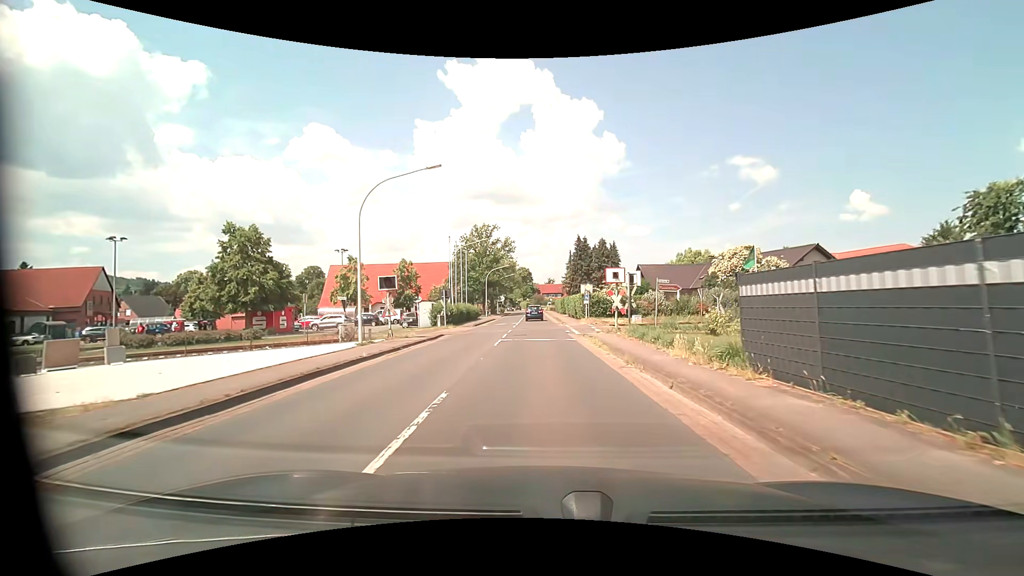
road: primary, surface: asphalt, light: Day
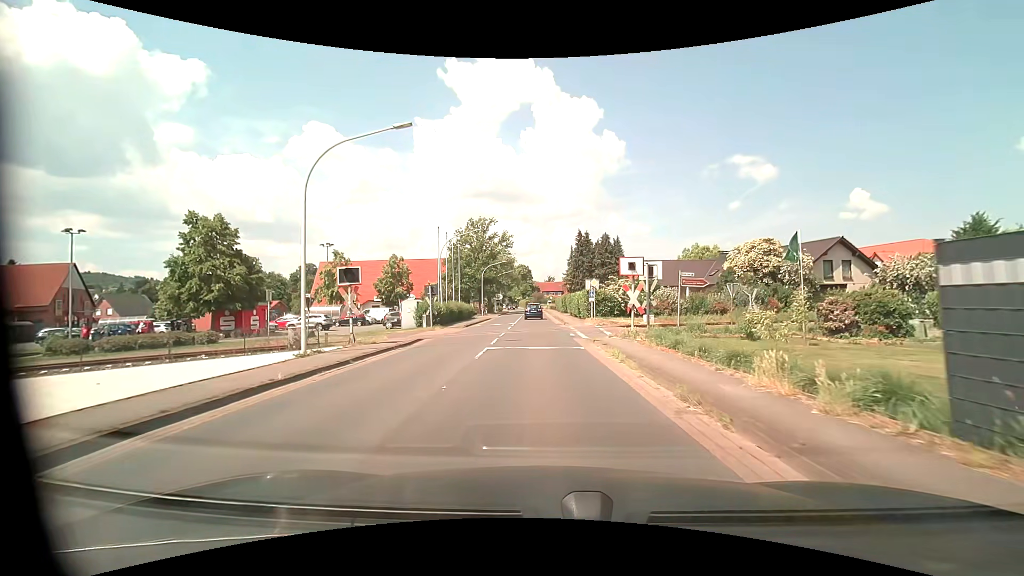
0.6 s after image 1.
(0.0, +4.7) m; 0°
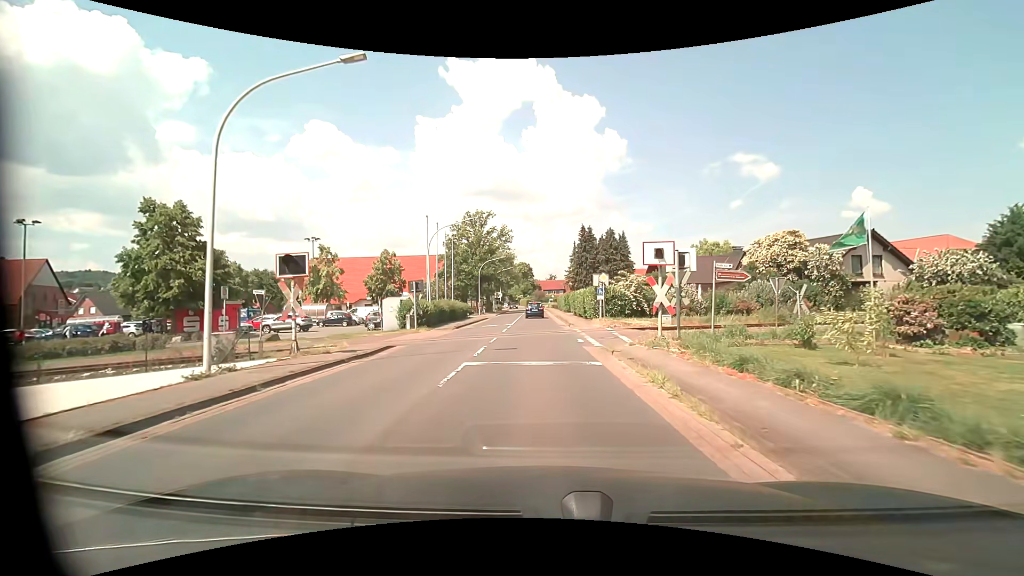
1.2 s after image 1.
(0.0, +4.5) m; 0°
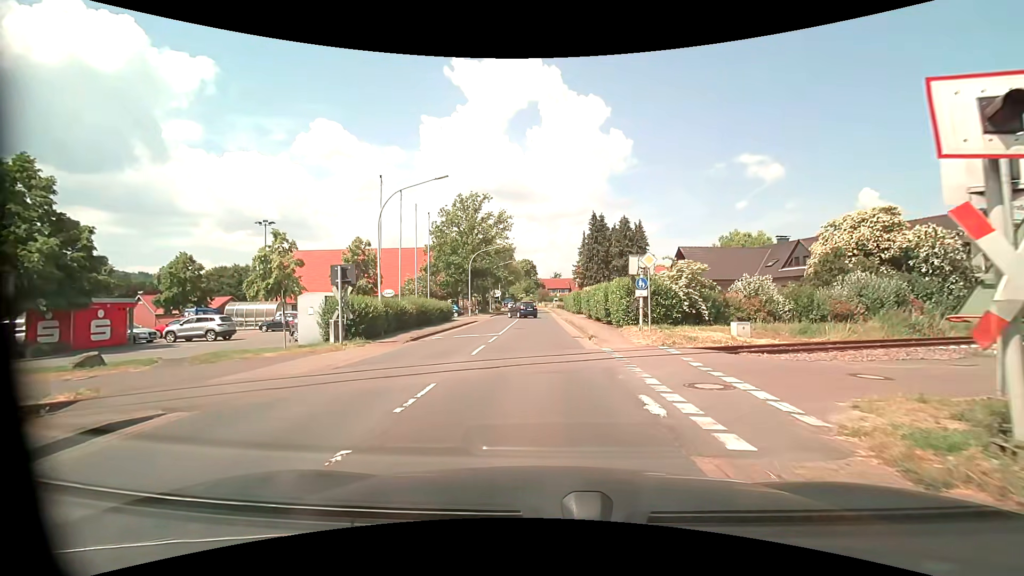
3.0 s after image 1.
(-0.1, +11.3) m; -1°
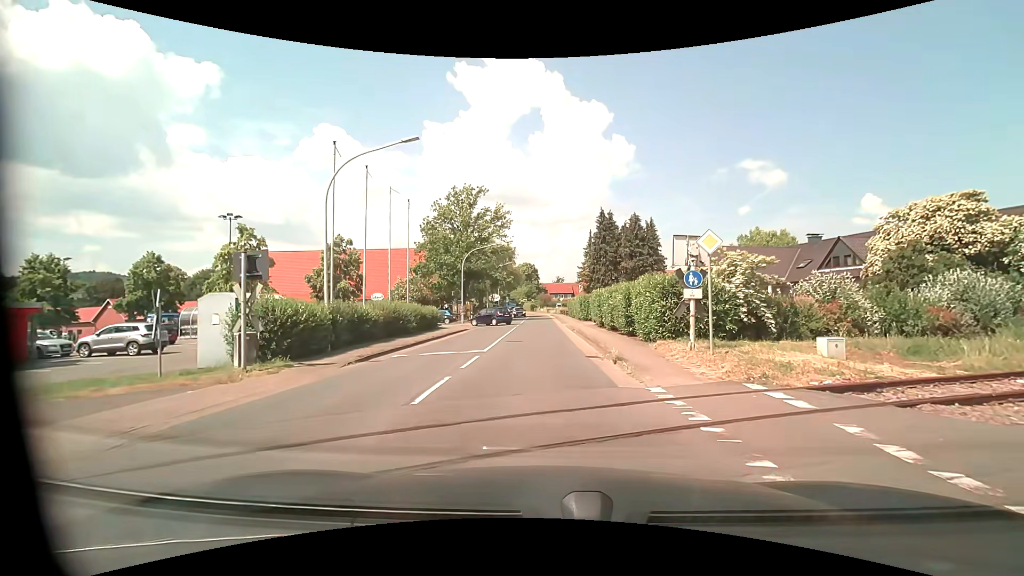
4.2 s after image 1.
(0.0, +6.1) m; 0°
